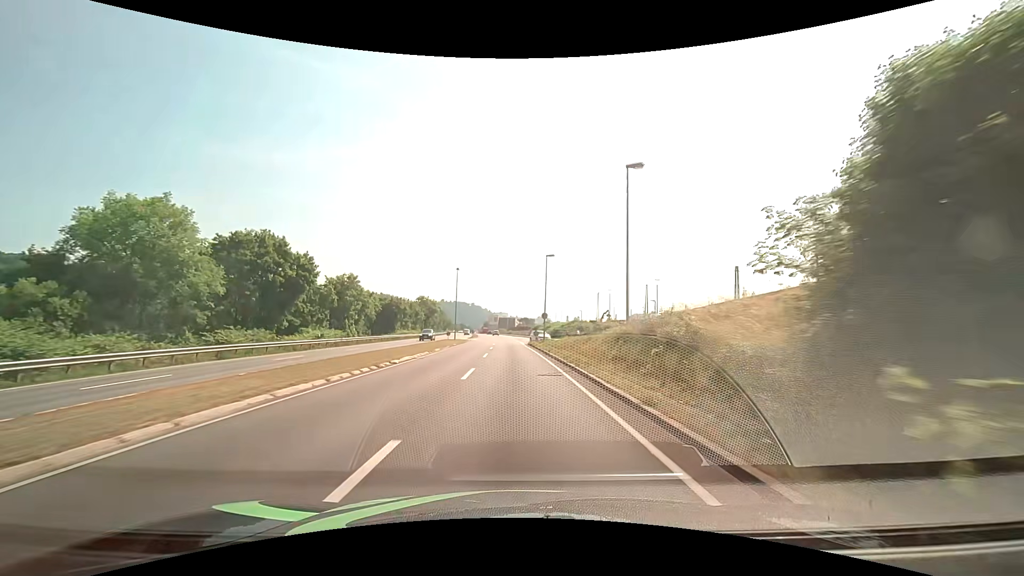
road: primary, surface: asphalt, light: Day
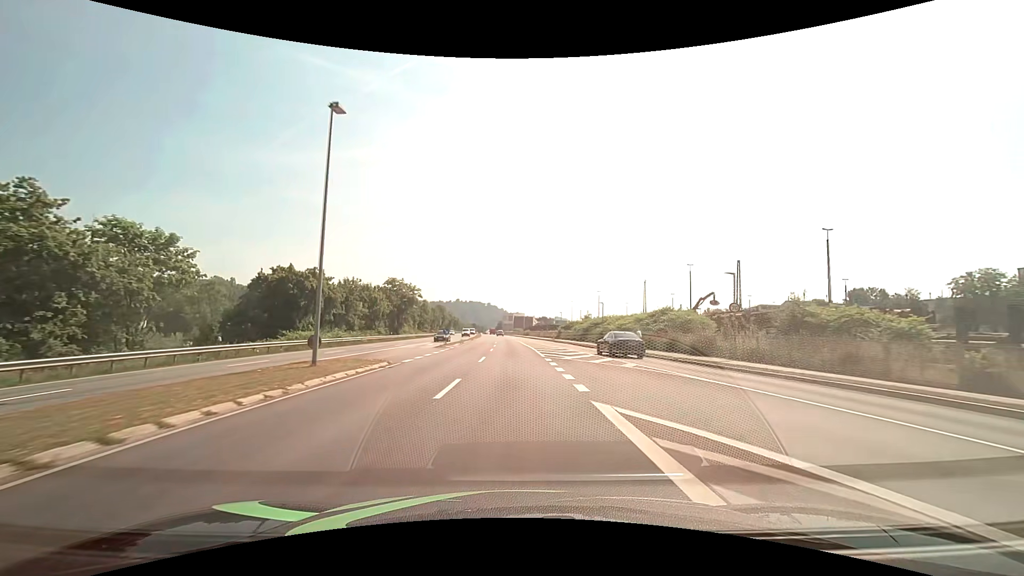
(-0.7, +52.4) m; -2°
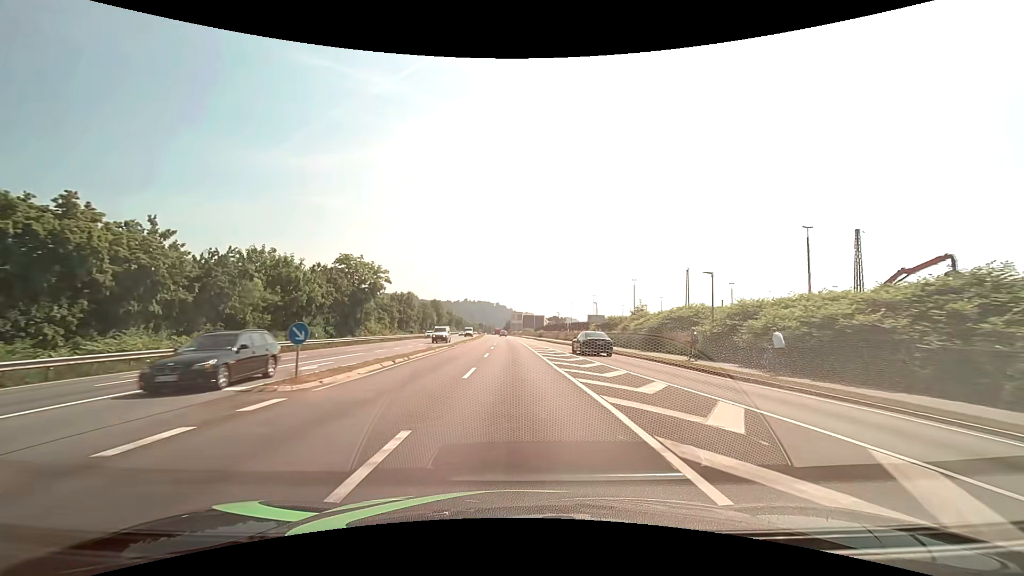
(-0.3, +31.4) m; -1°
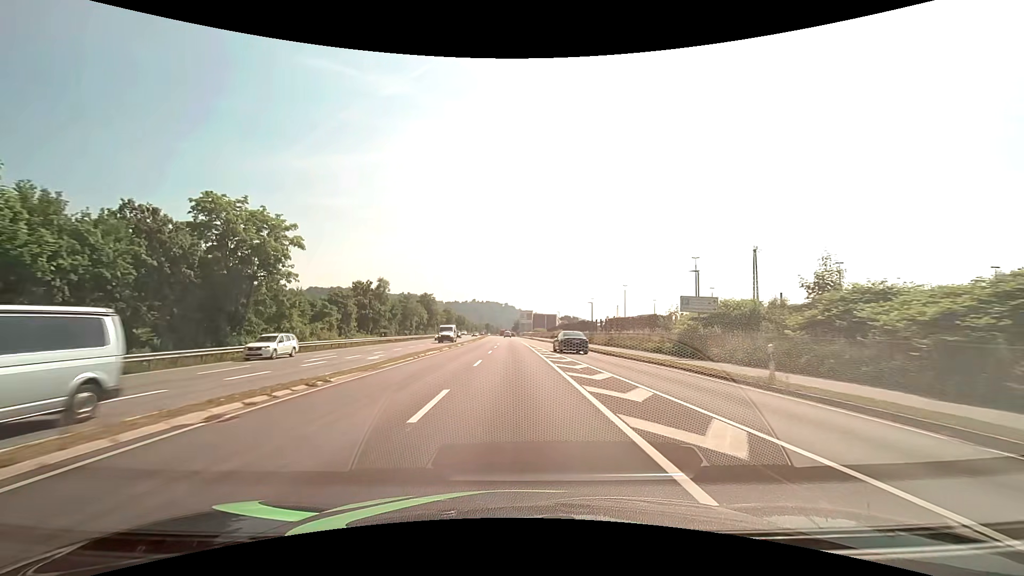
(-0.2, +31.3) m; -1°
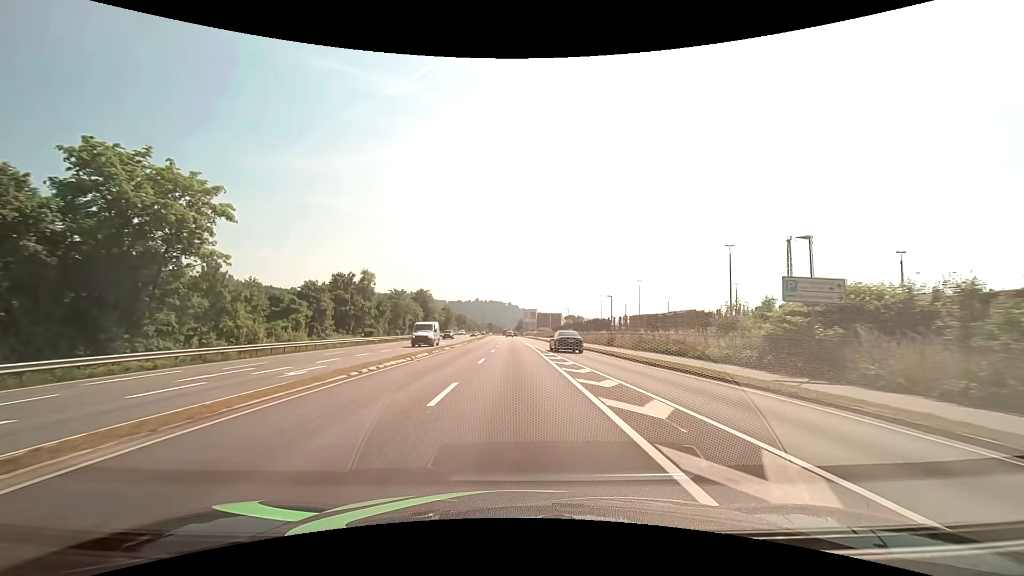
(0.0, +10.5) m; -1°
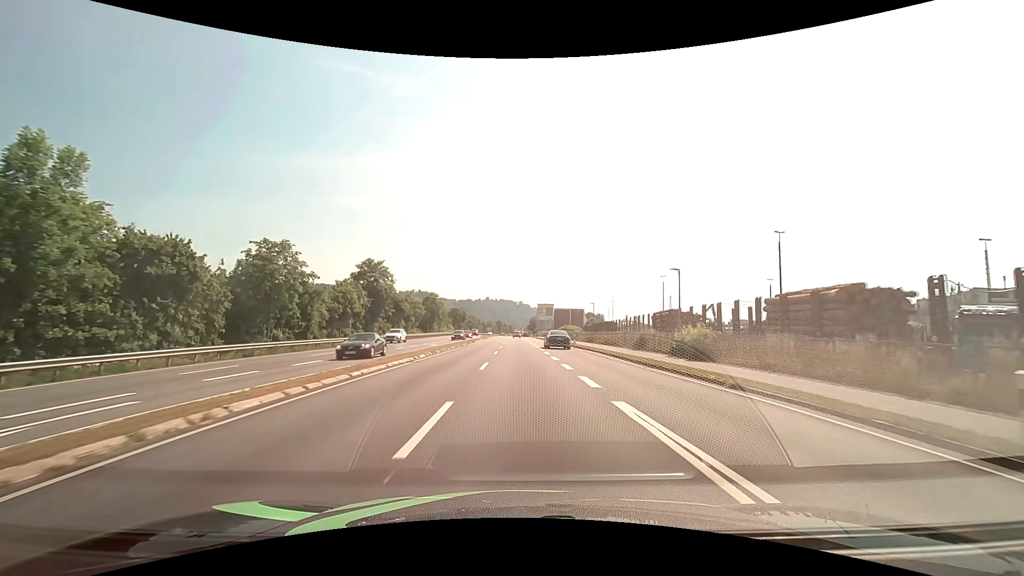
(-0.5, +51.6) m; -1°
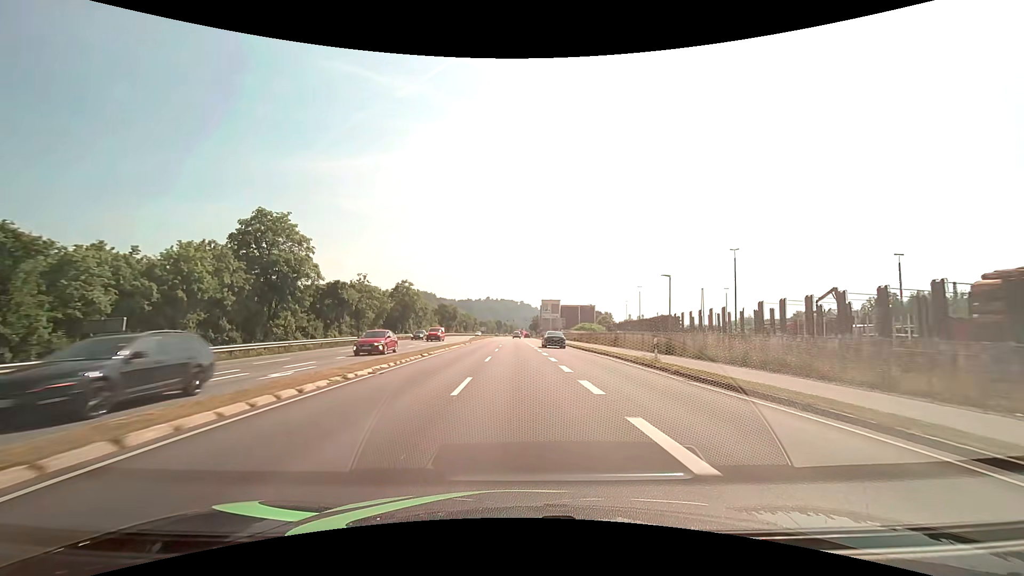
(0.0, +30.7) m; 0°
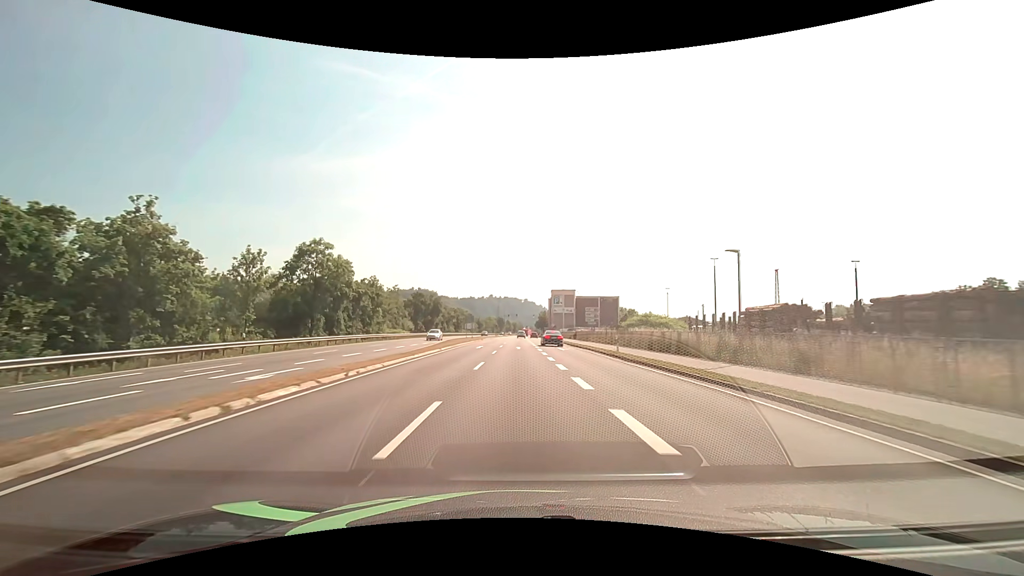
(-0.2, +41.2) m; -1°
(0, +10) (0, +20) (0, +30) (0, +40) (0, +50) (0, +60) (0, +70) (0, +80) (0, +90) (0, +100) m
